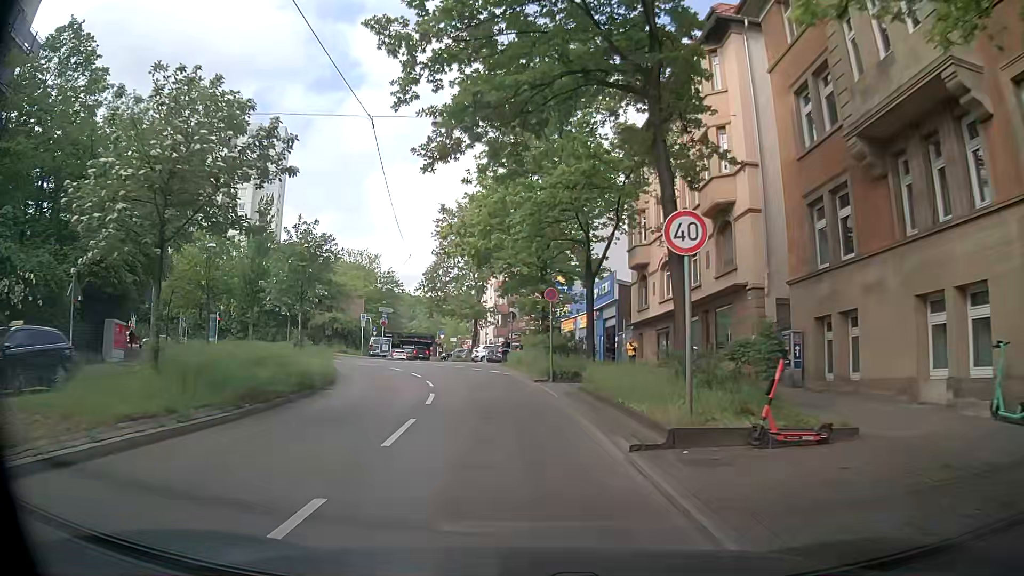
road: secondary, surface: asphalt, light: Day
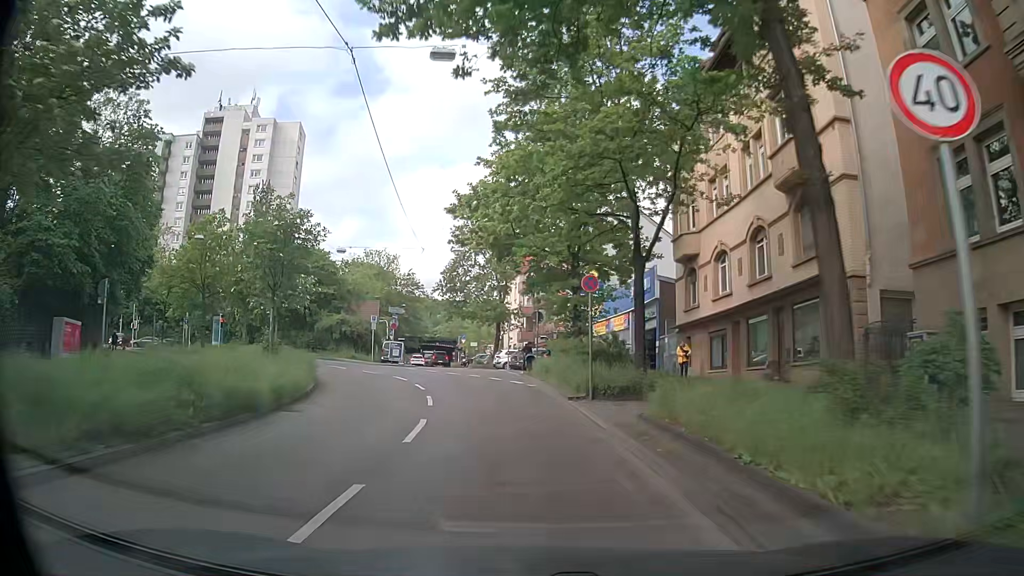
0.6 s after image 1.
(-0.1, +5.5) m; -2°
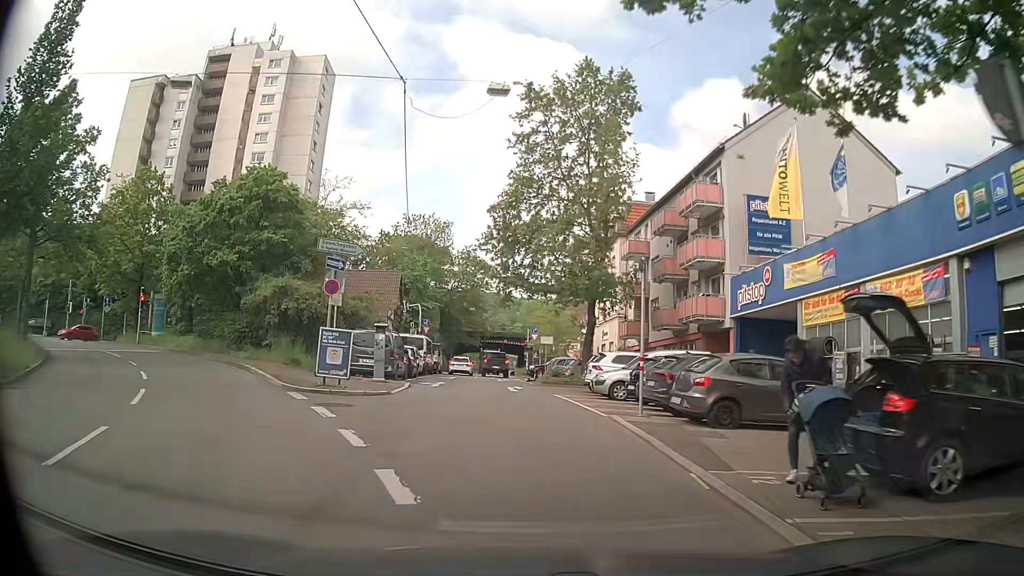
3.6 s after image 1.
(-2.0, +28.3) m; -7°
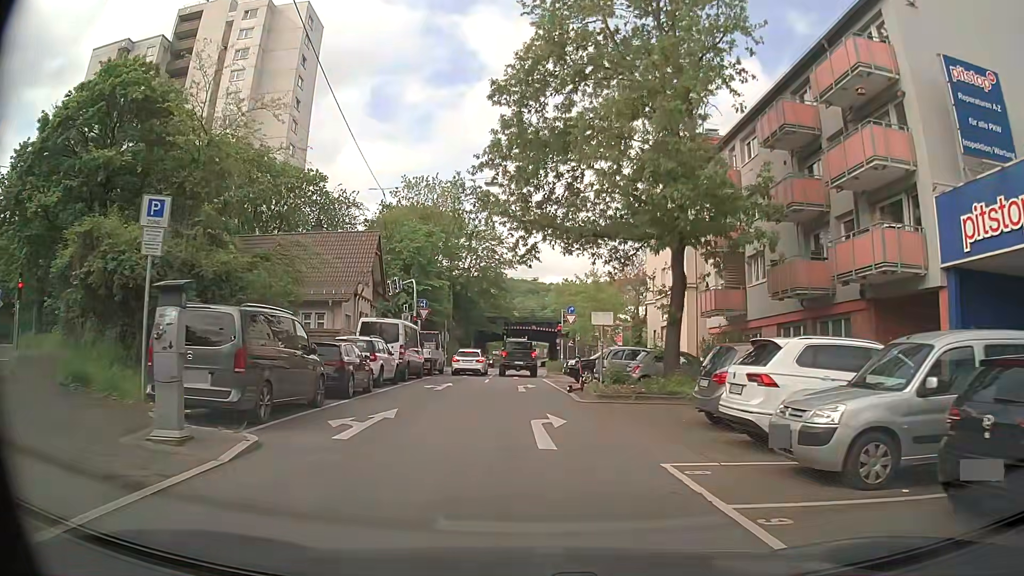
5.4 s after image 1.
(-0.3, +15.0) m; -2°
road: residential
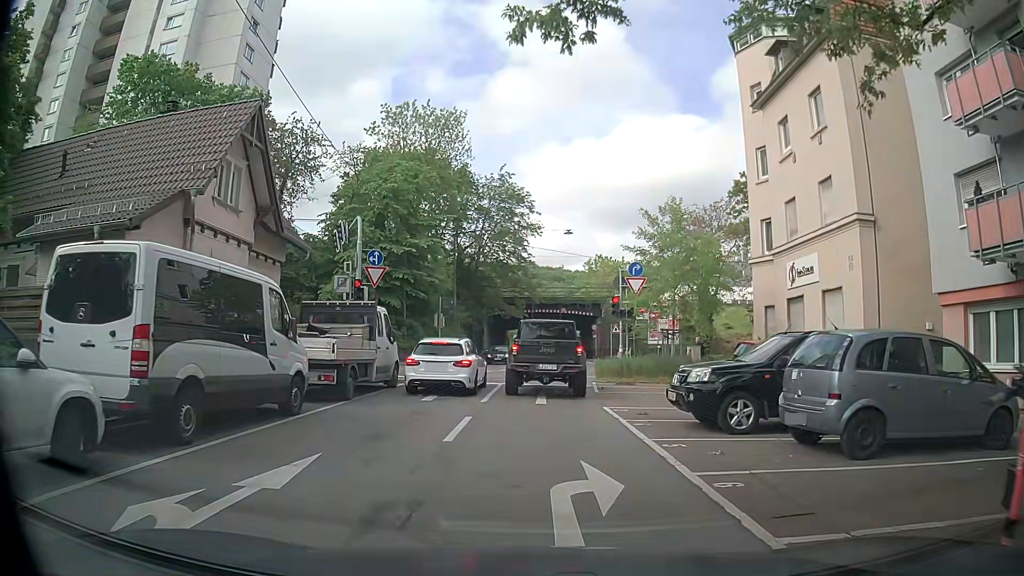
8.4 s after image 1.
(-0.5, +18.6) m; -3°
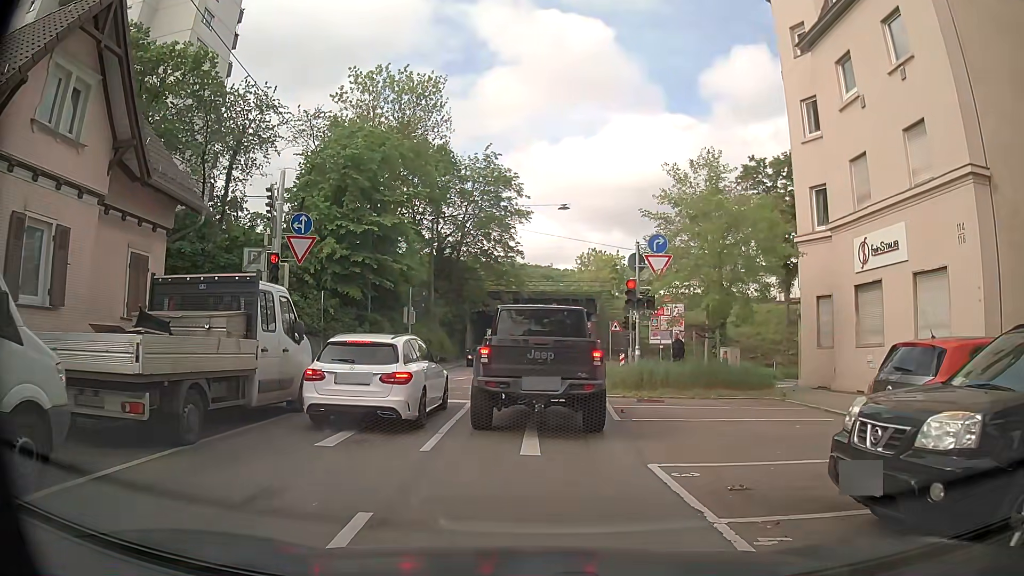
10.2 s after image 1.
(+0.1, +6.6) m; +2°
